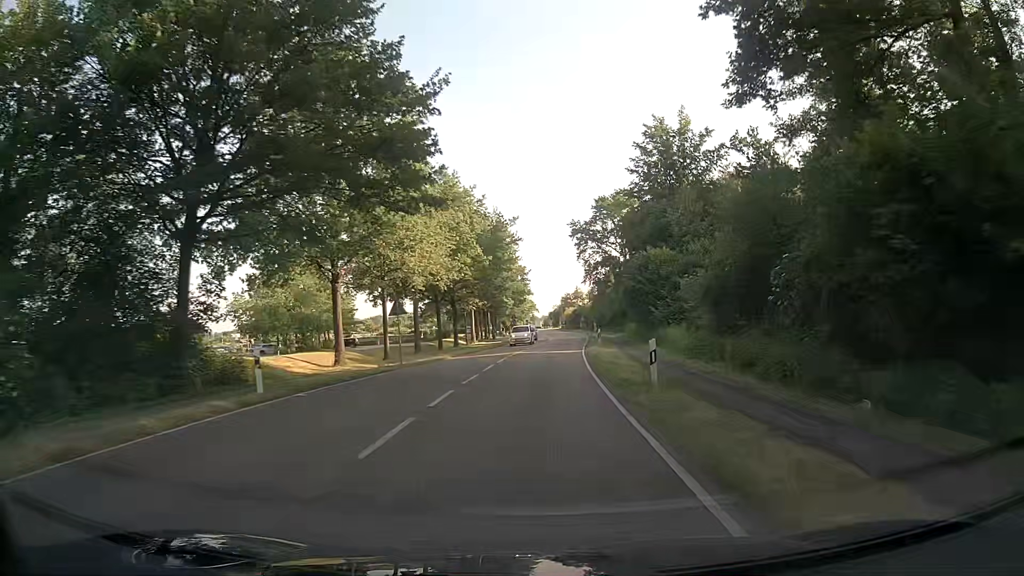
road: secondary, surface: asphalt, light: Day
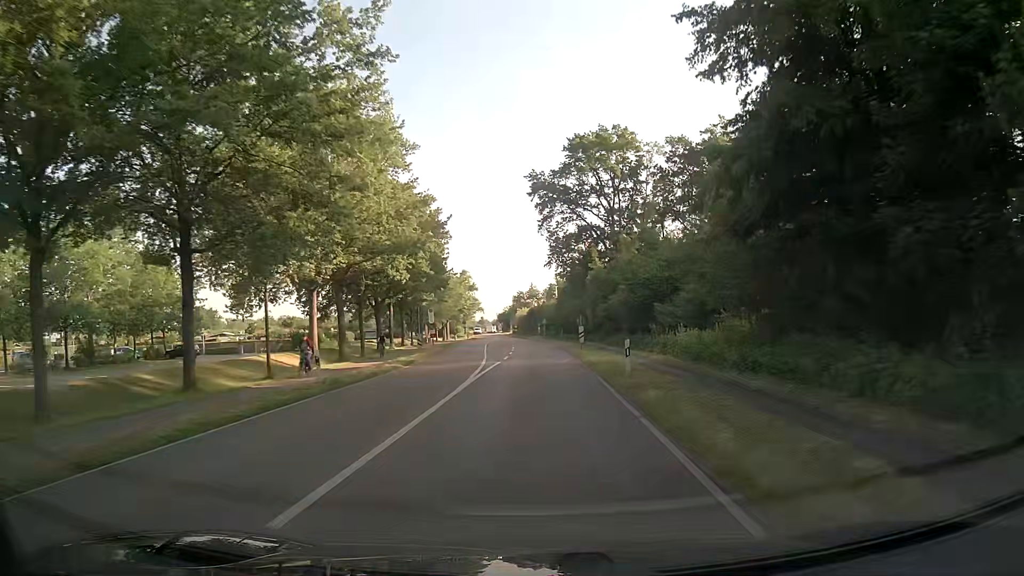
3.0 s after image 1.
(+1.8, +43.5) m; +4°
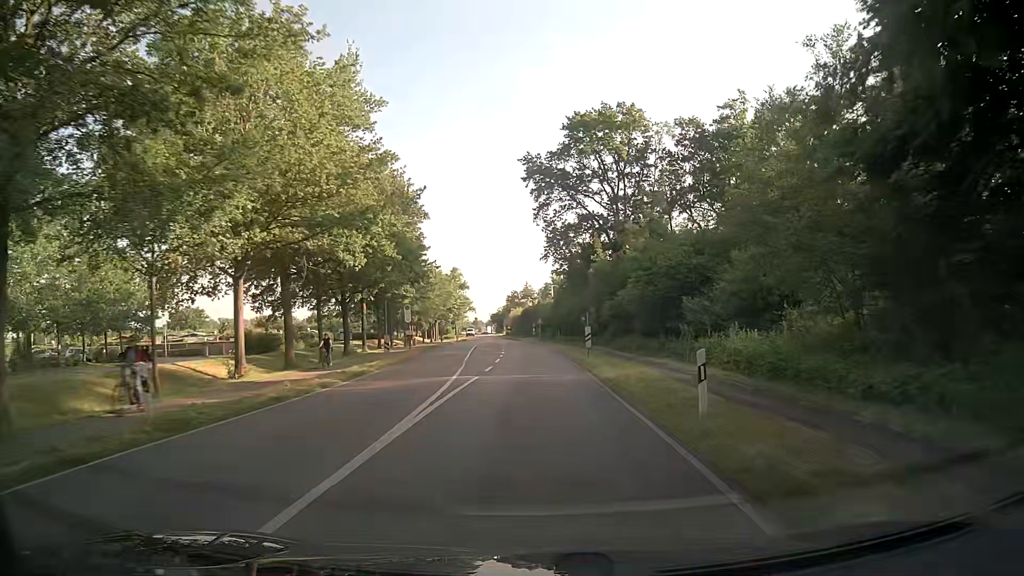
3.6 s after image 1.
(0.0, +8.7) m; +1°
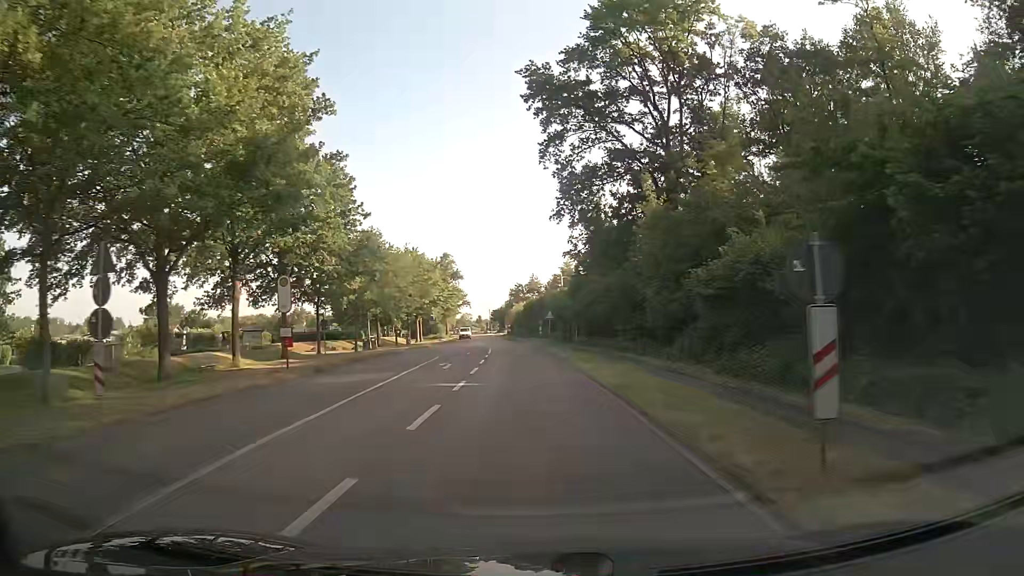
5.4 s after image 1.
(-0.2, +26.0) m; -1°
(0, +10) (0, +20) (-1, +30) (-1, +40) (-2, +50) (-3, +60) (-4, +70) (-5, +80) (-6, +90) (-7, +100) m
